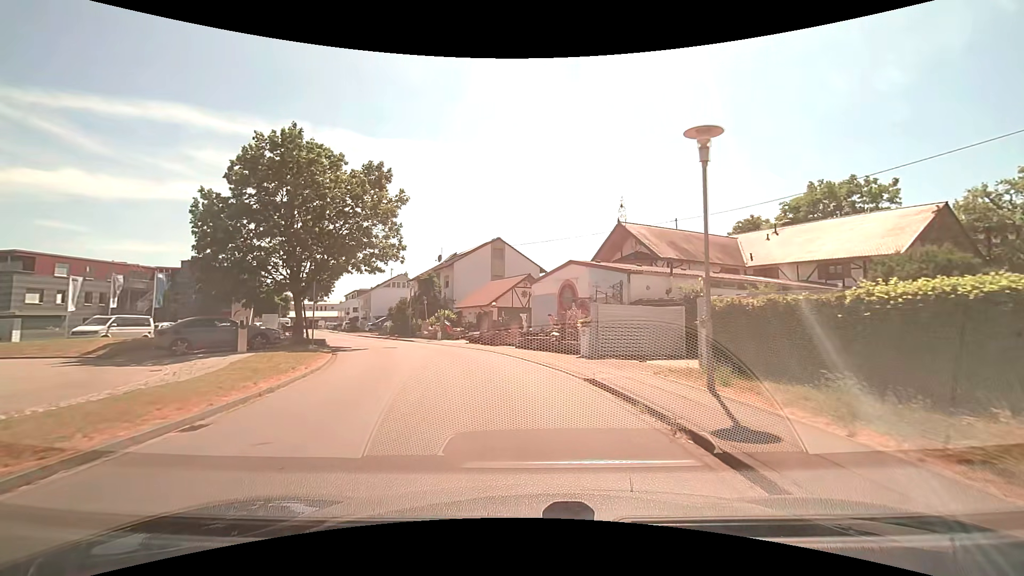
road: unclassified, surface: asphalt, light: Day
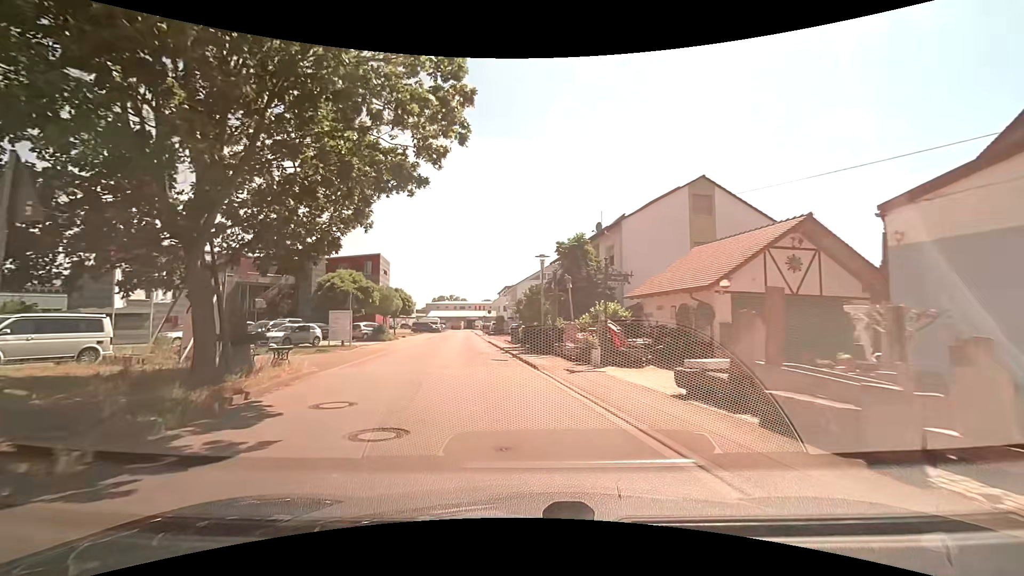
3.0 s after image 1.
(-2.7, +19.9) m; -18°
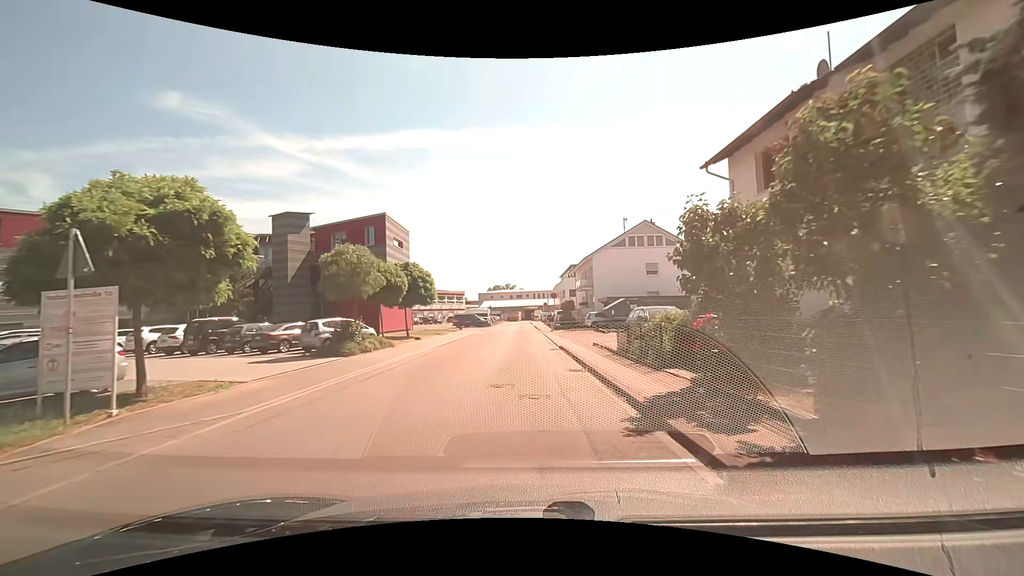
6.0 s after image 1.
(-2.1, +21.6) m; -7°
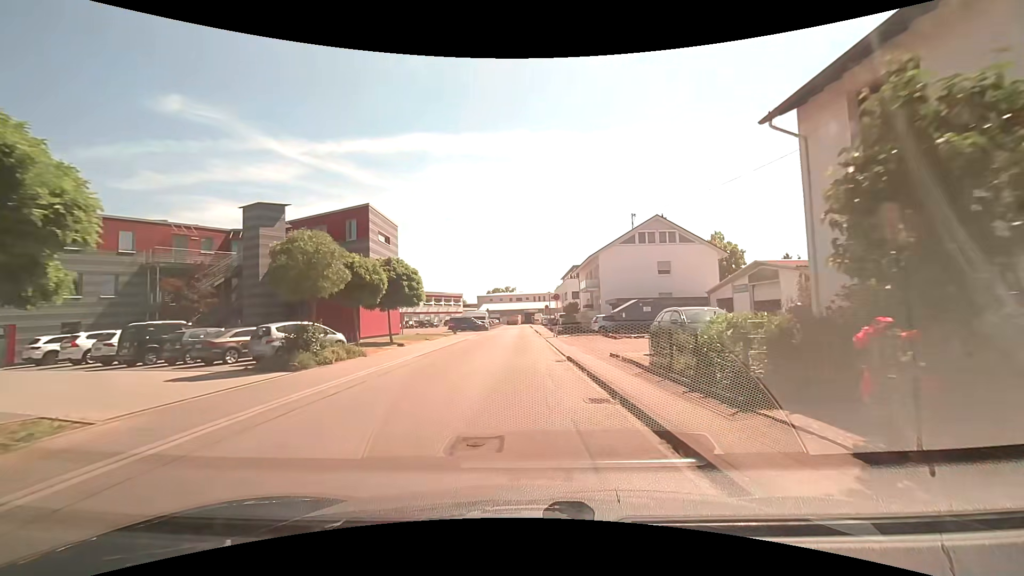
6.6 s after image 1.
(0.0, +4.3) m; 0°
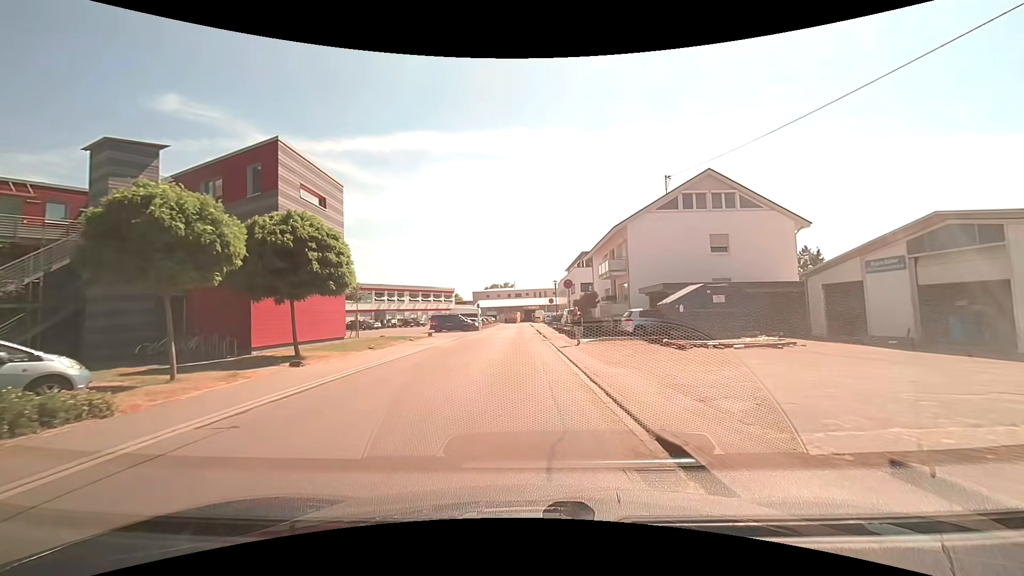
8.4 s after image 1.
(0.0, +12.7) m; 0°
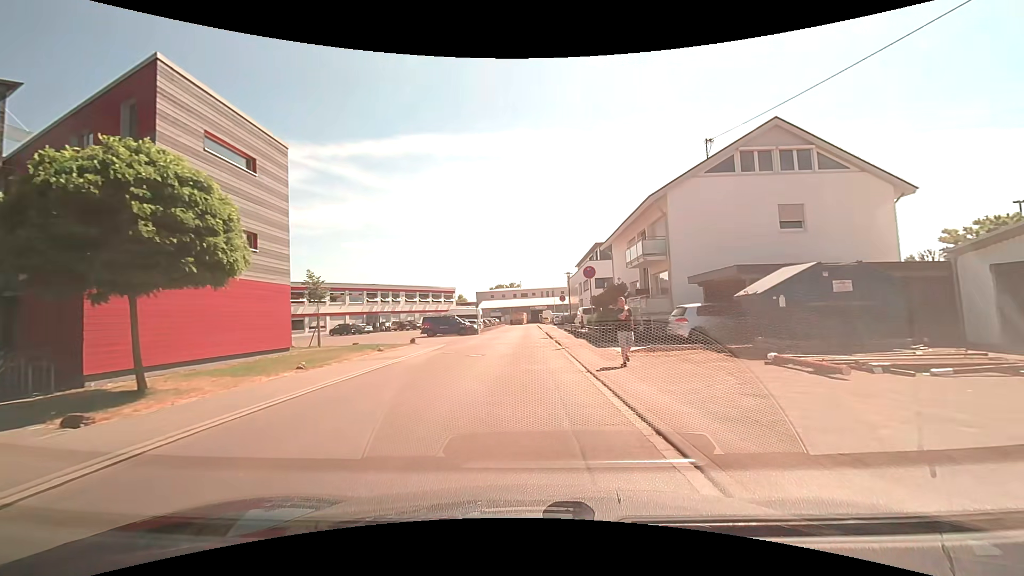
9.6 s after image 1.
(0.0, +7.8) m; -1°
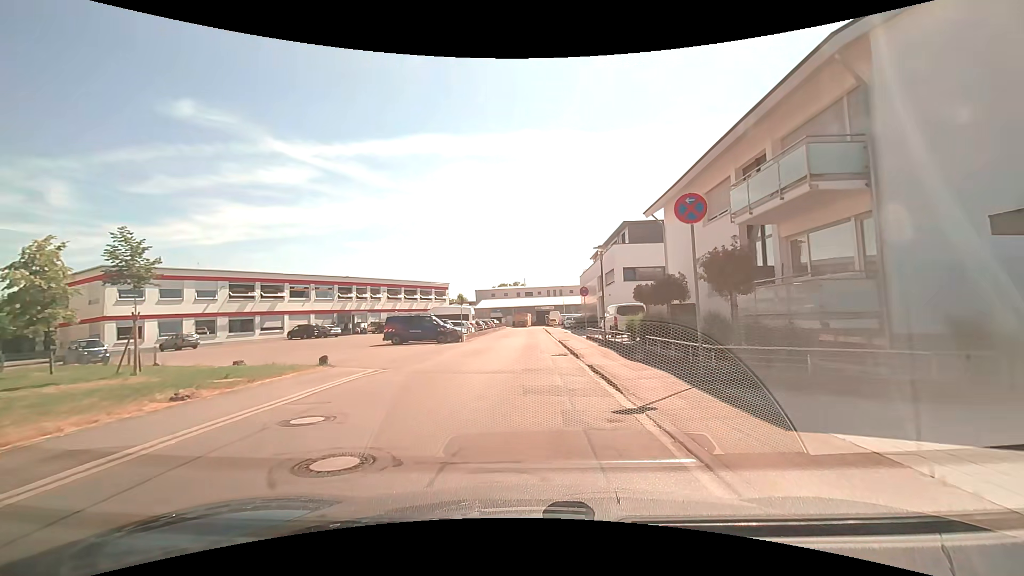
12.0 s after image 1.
(+0.2, +13.5) m; 0°
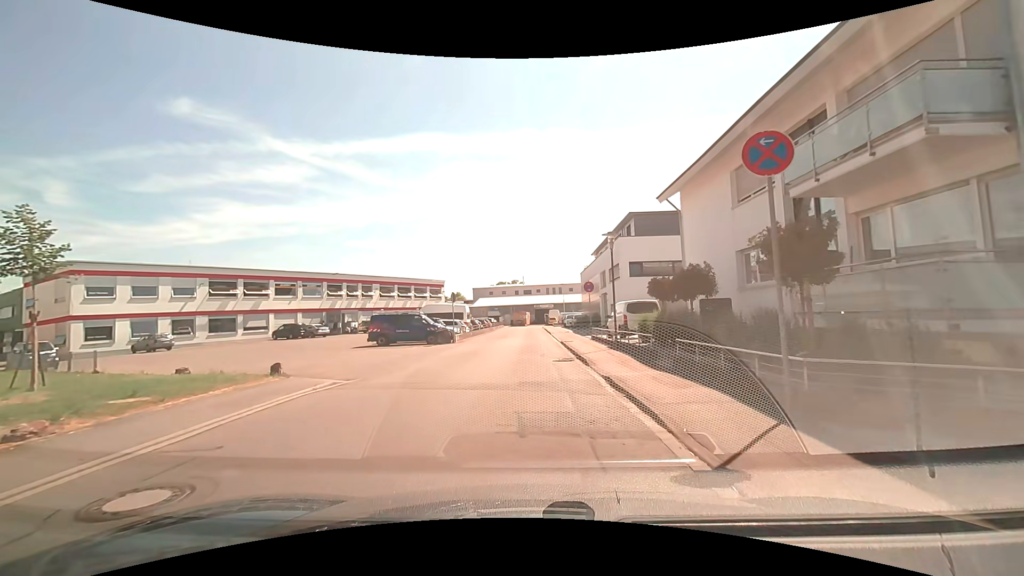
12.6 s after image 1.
(0.0, +3.0) m; +1°
